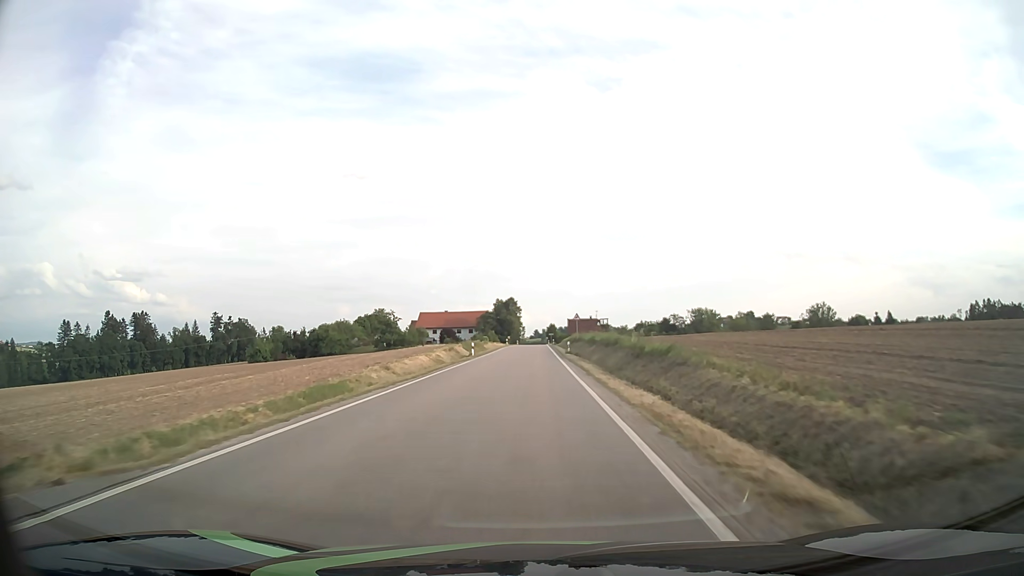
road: tertiary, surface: asphalt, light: Day
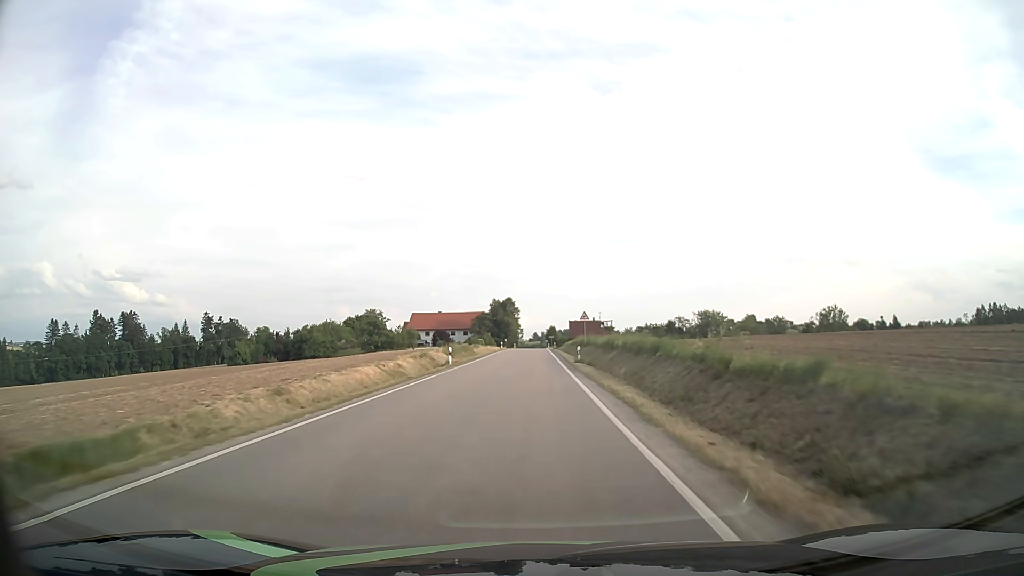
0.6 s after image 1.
(0.0, +12.1) m; 0°
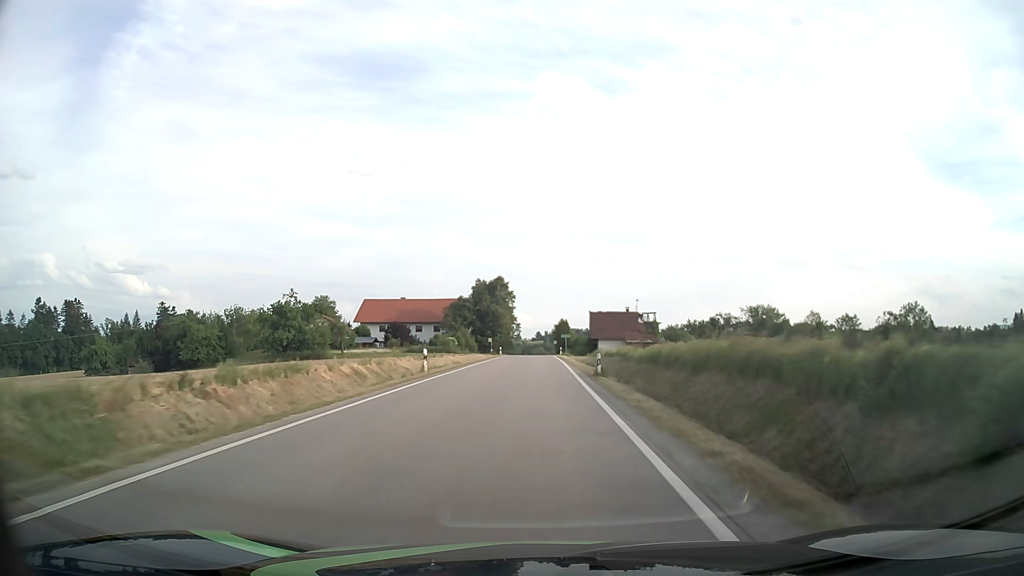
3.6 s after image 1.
(+0.1, +59.5) m; 0°
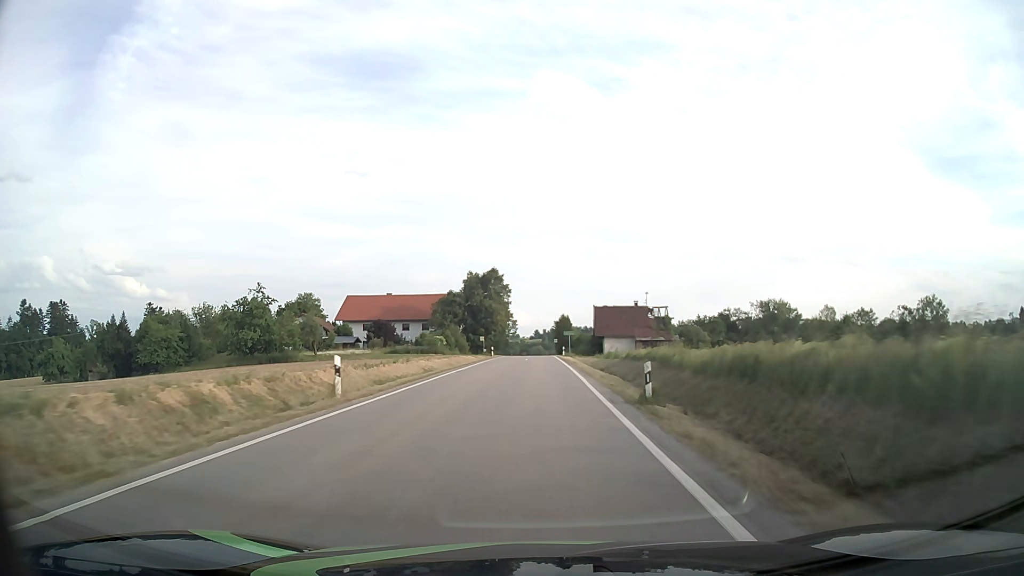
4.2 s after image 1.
(0.0, +11.7) m; 0°
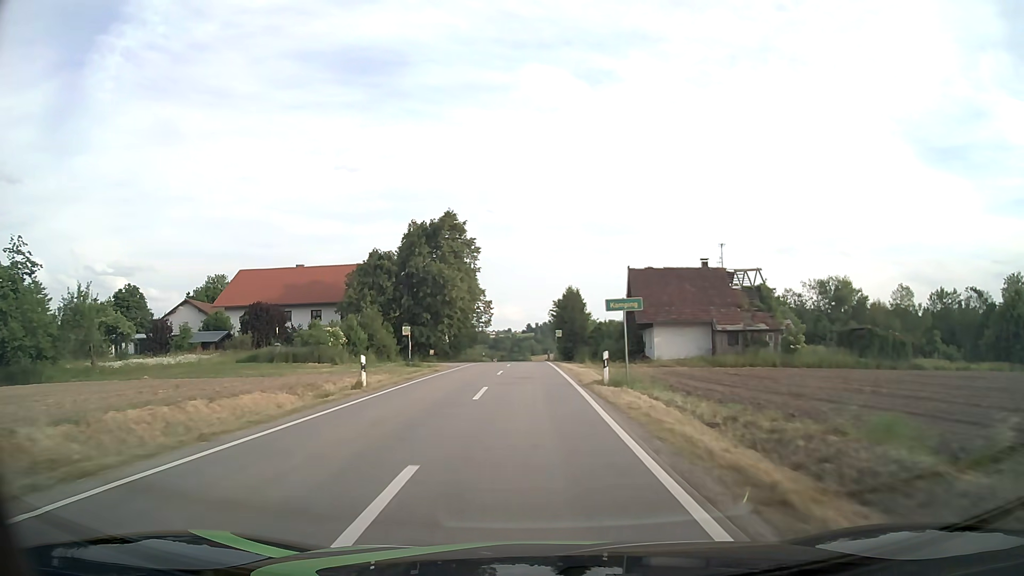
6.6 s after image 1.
(+0.5, +46.1) m; +1°
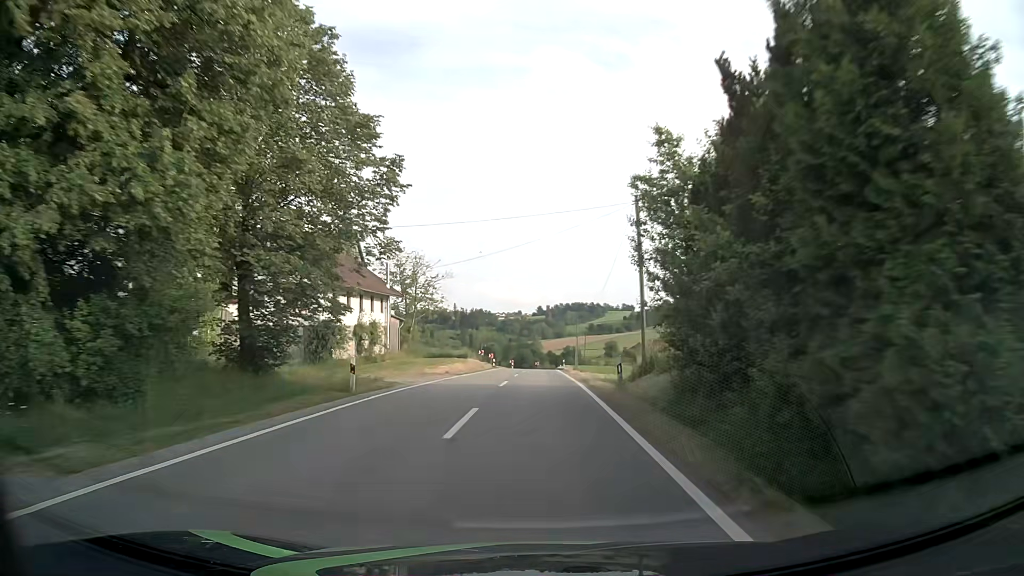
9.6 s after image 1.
(-0.7, +53.3) m; -1°
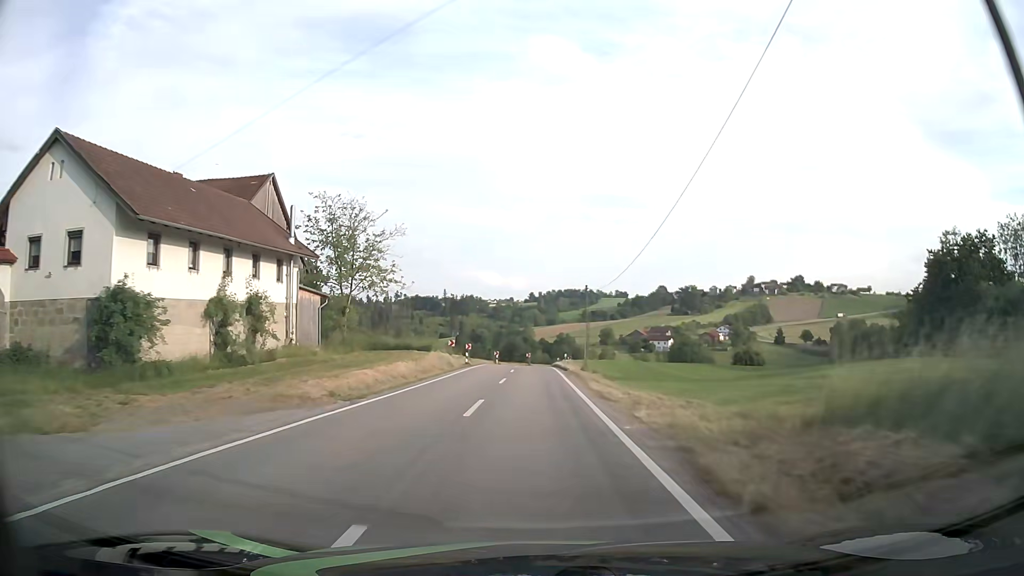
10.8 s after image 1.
(+0.1, +20.3) m; +1°
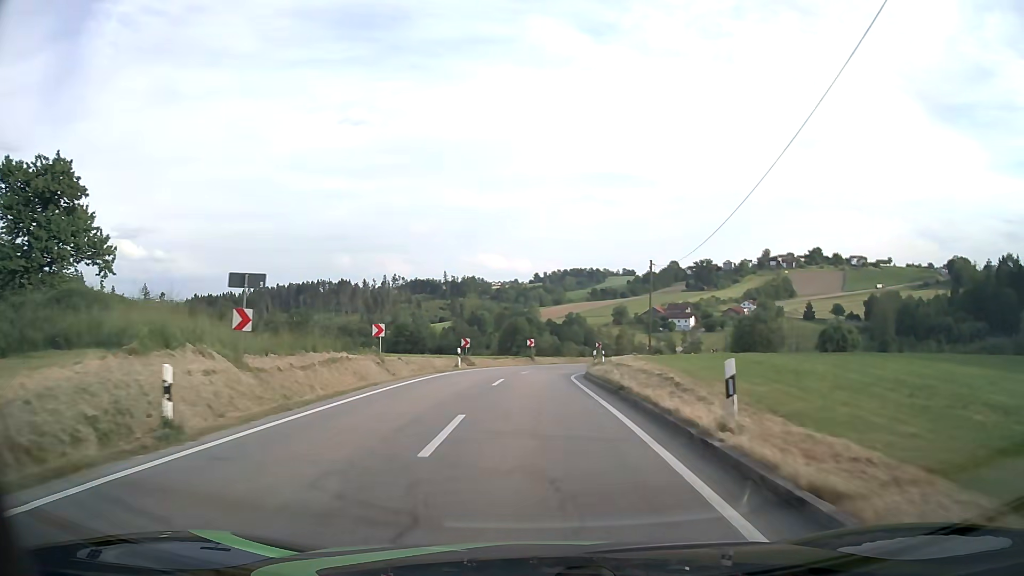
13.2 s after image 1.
(-0.2, +40.9) m; -1°
(0, +10) (0, +20) (0, +30) (+2, +40) (+5, +49) (+10, +58) (+16, +66) (+23, +73) (+32, +78) (+41, +83) m
